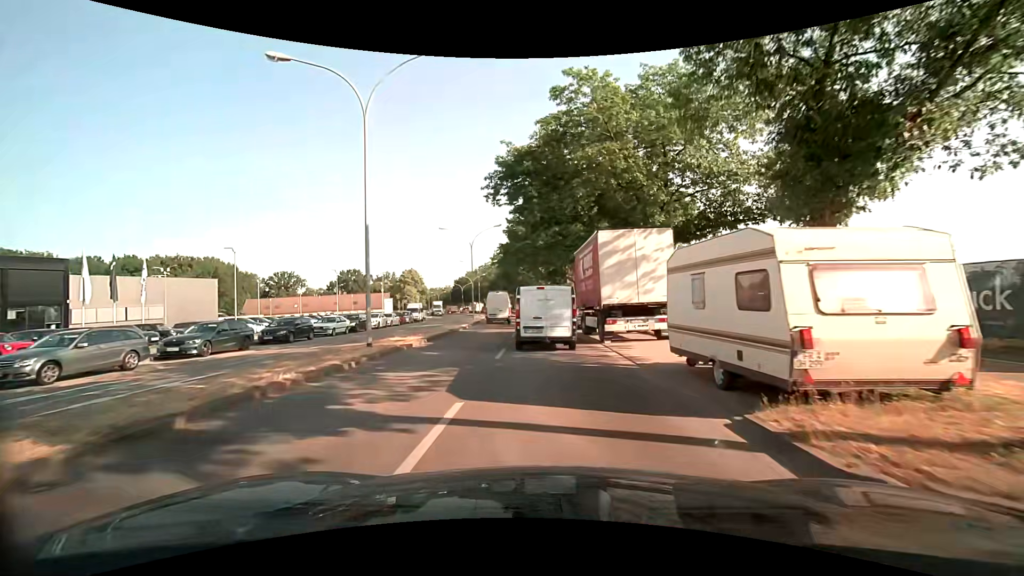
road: secondary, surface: asphalt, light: Day
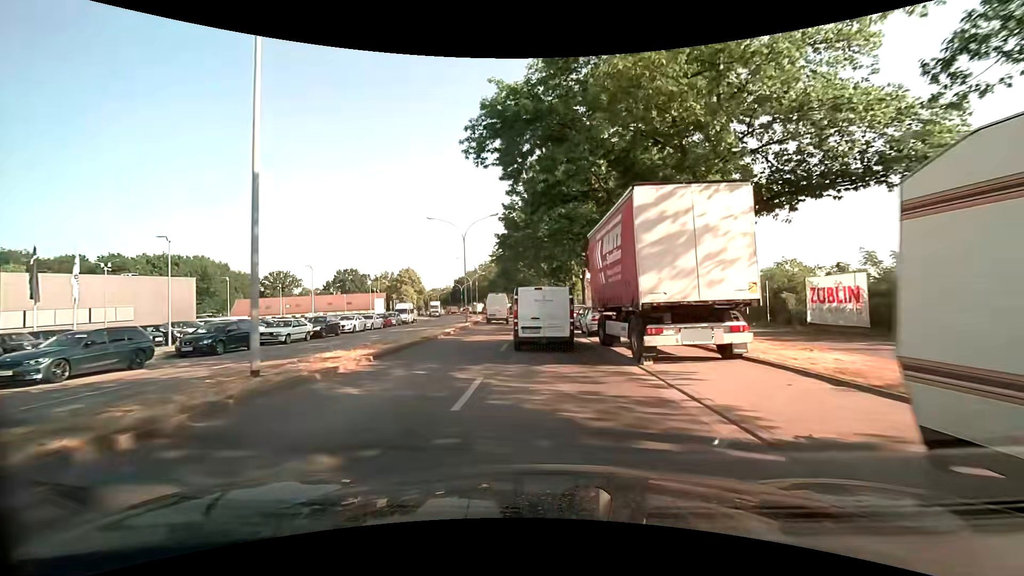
(0.0, +6.5) m; 0°
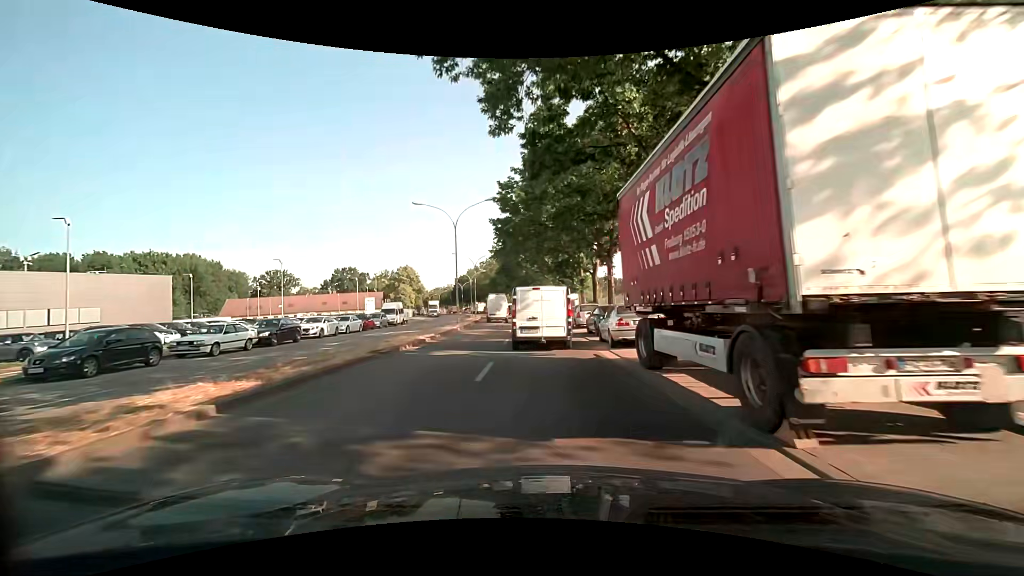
(-0.1, +6.5) m; -1°
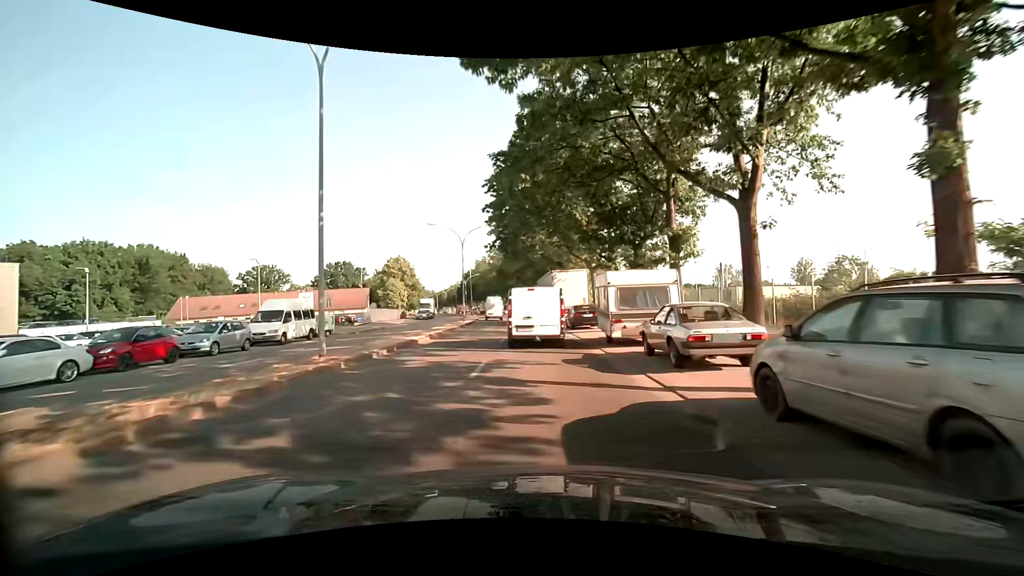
(-0.5, +26.8) m; -2°
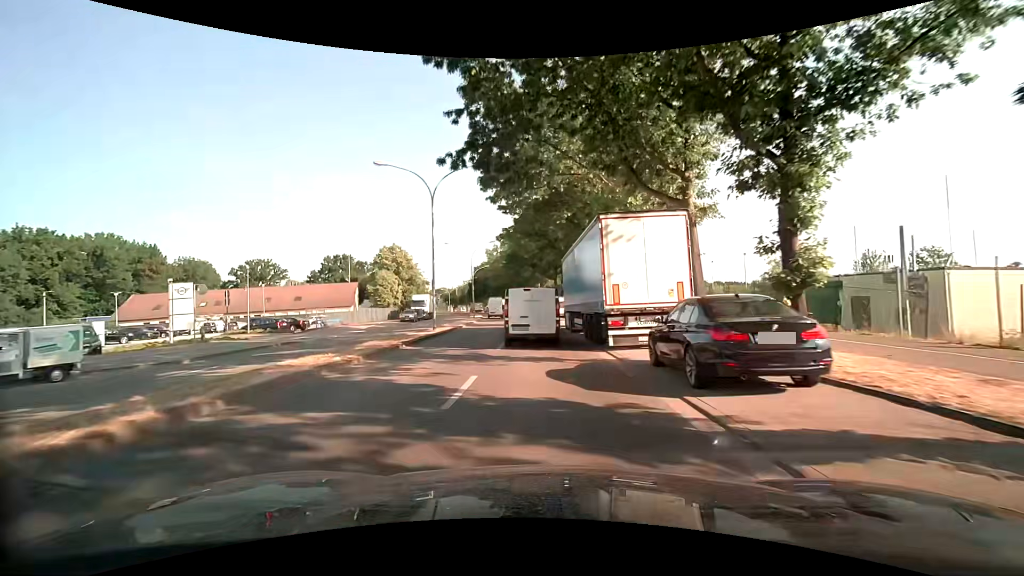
(-0.3, +20.9) m; -3°
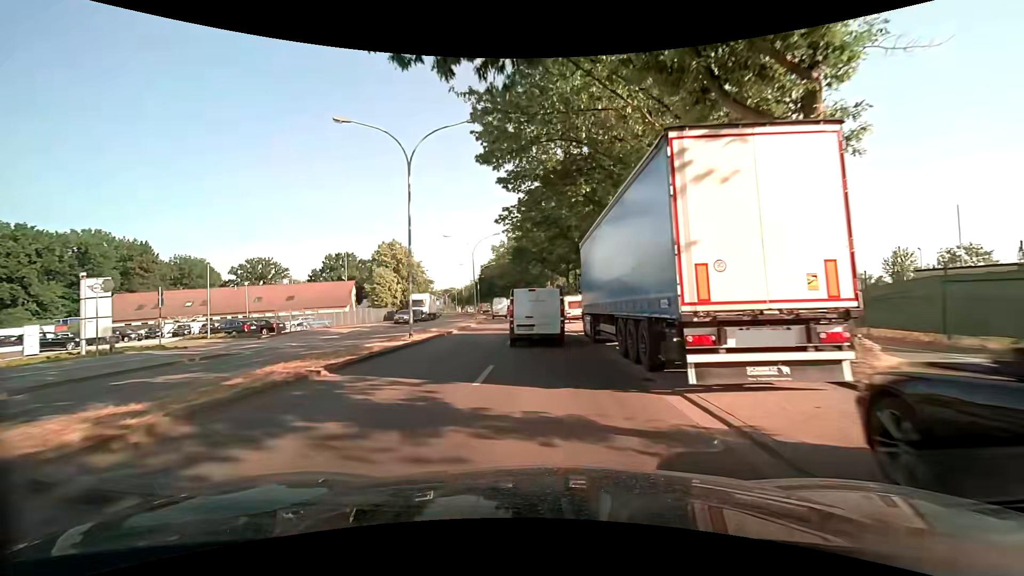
(0.0, +7.0) m; 0°
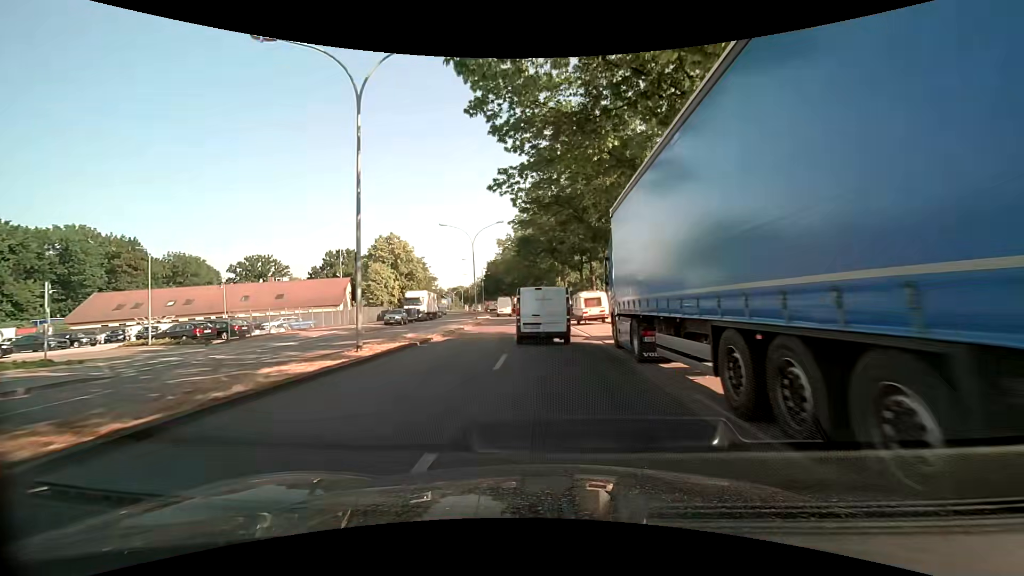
(-0.1, +7.0) m; -2°
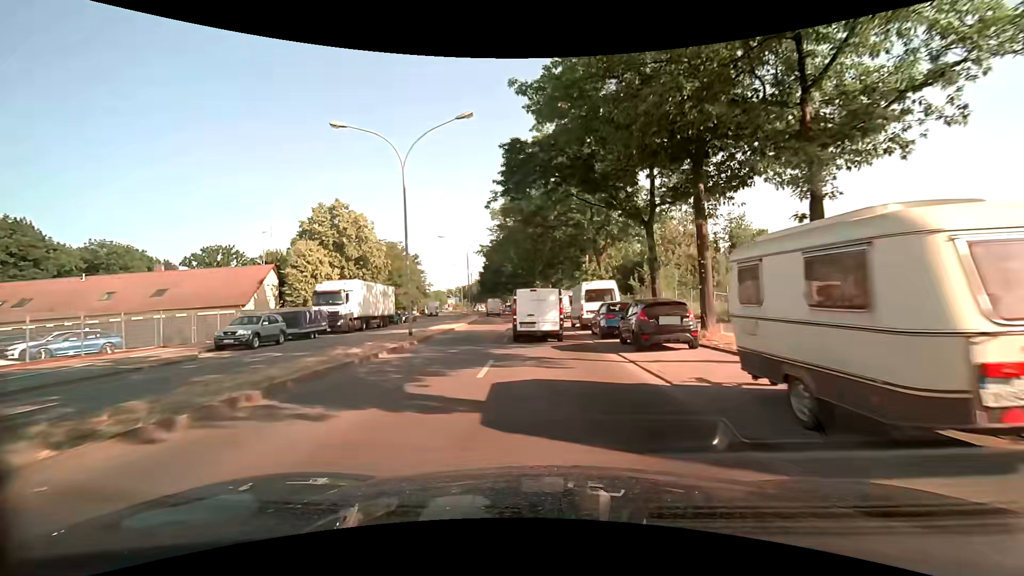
(-0.3, +28.2) m; -1°
(0, +10) (0, +20) (-1, +30) (-2, +40) (-3, +50) (-4, +60) (-5, +70) (-6, +80) (-8, +90) (-10, +99) m
